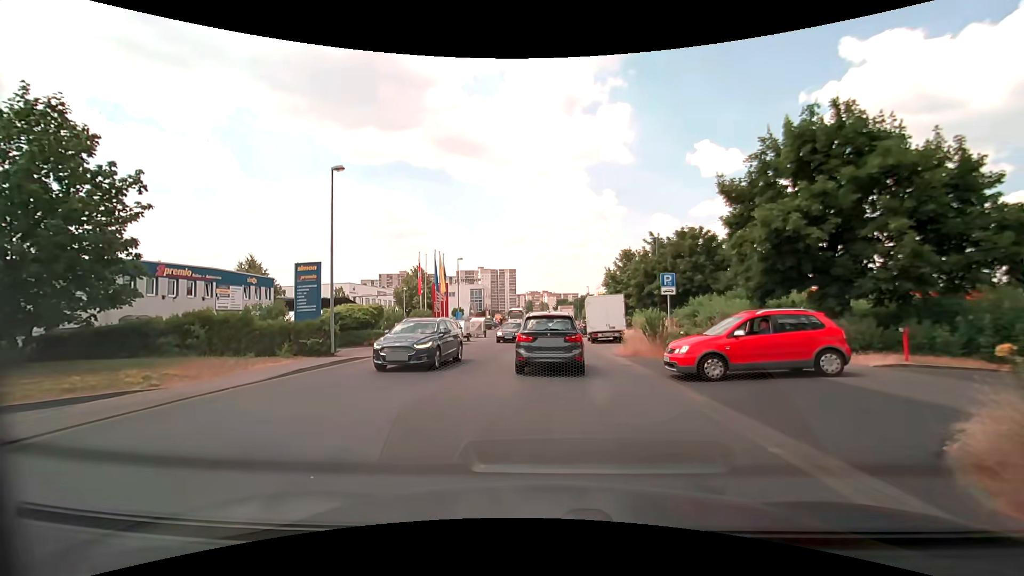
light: Day
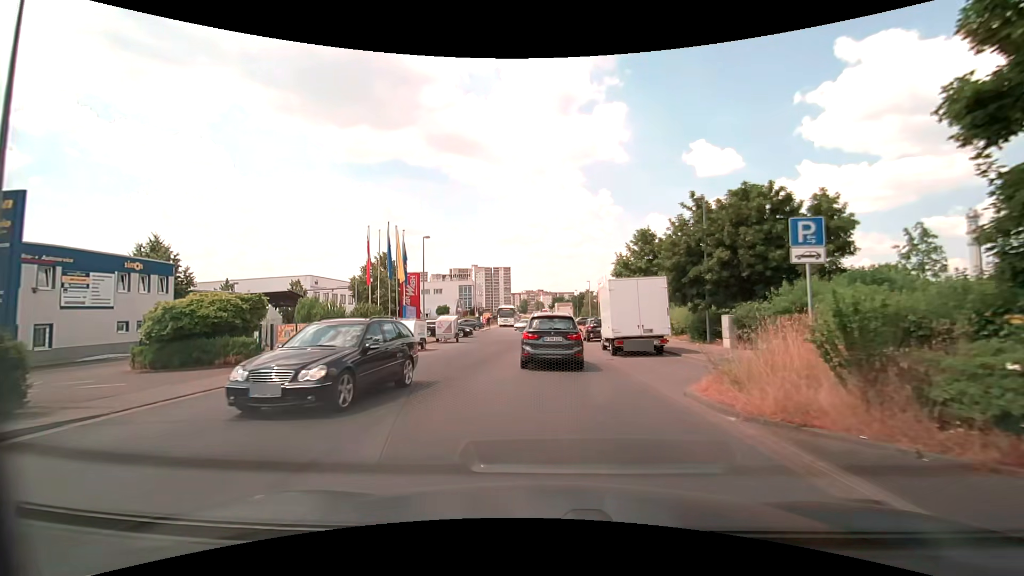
(-0.2, +12.4) m; -1°
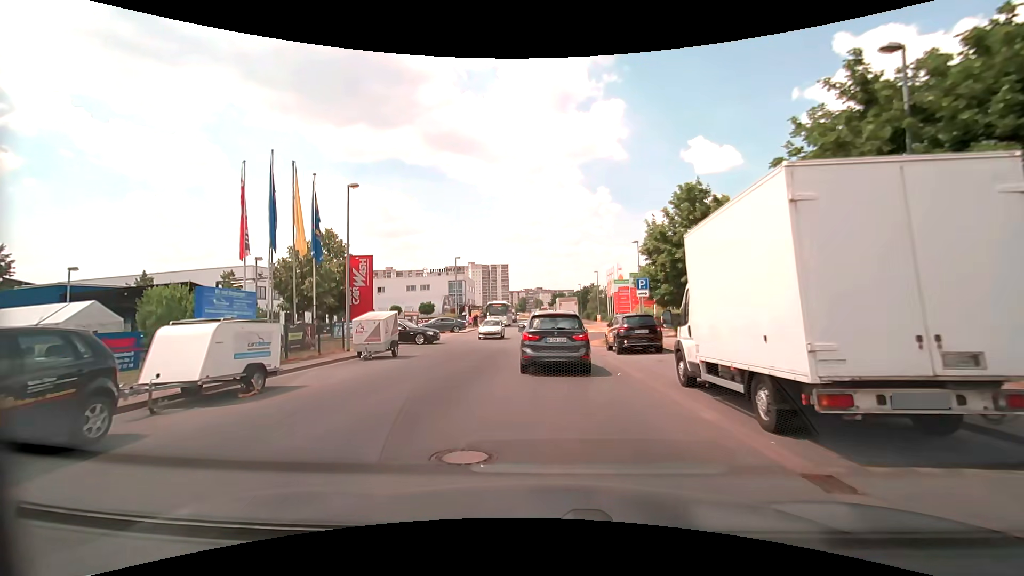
(0.0, +14.1) m; 0°
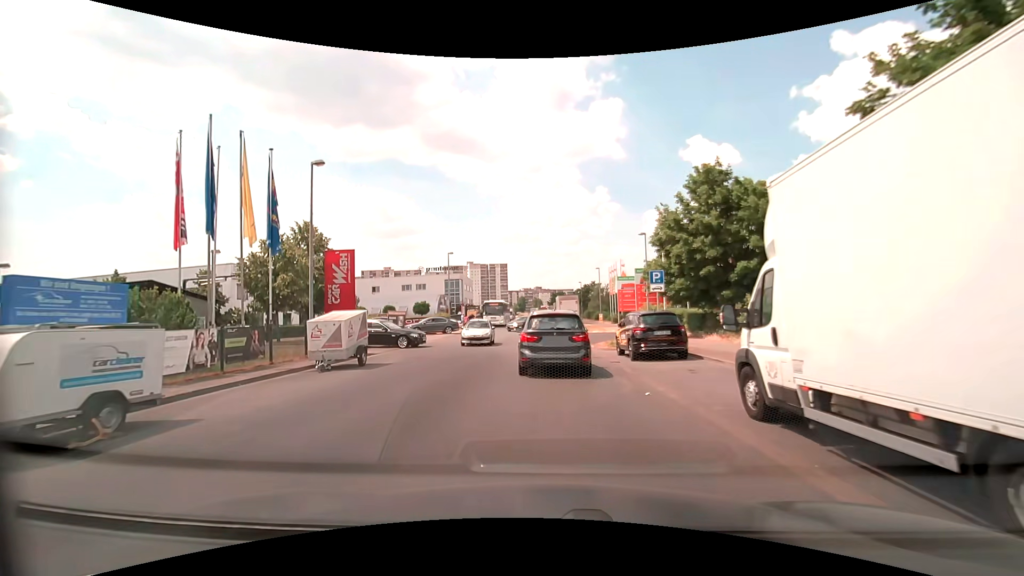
(0.0, +3.5) m; +1°
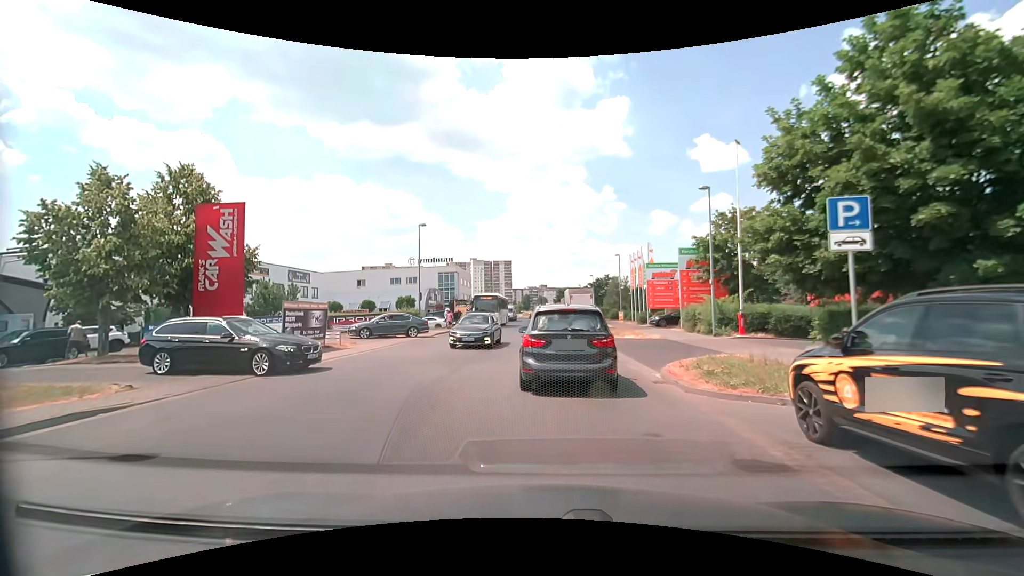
(-0.2, +13.3) m; -1°
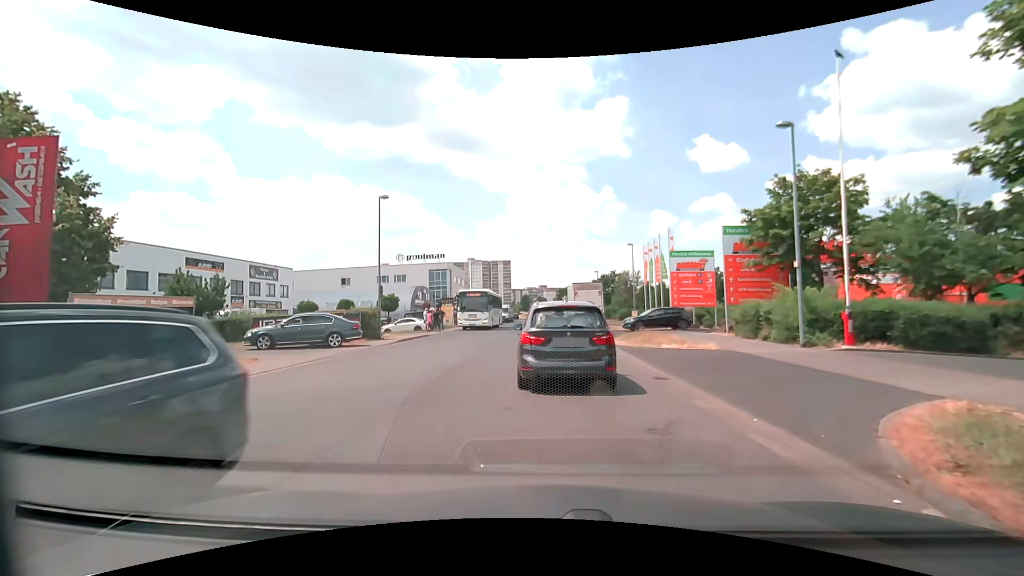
(0.0, +8.3) m; 0°
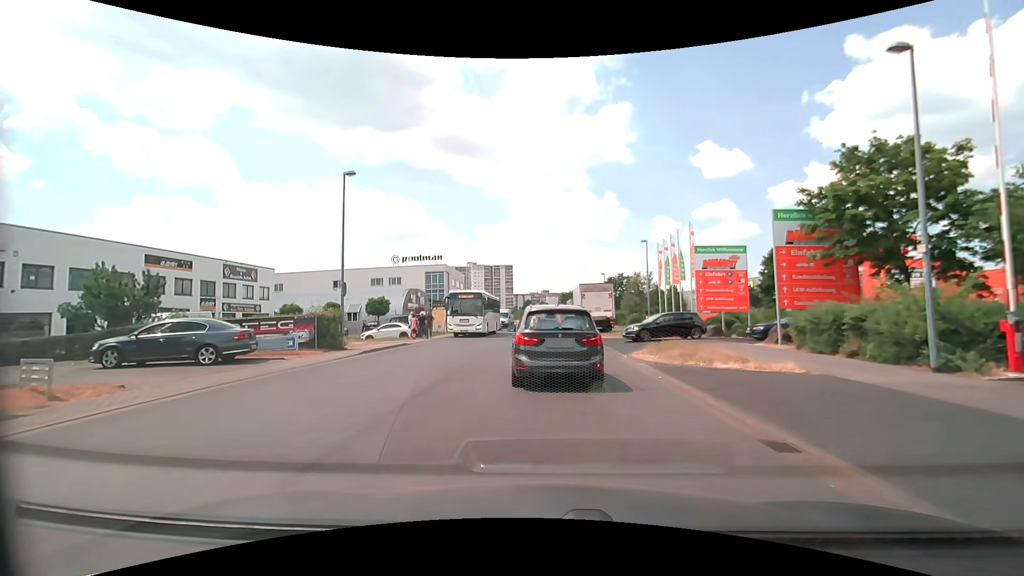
(0.0, +5.3) m; -2°
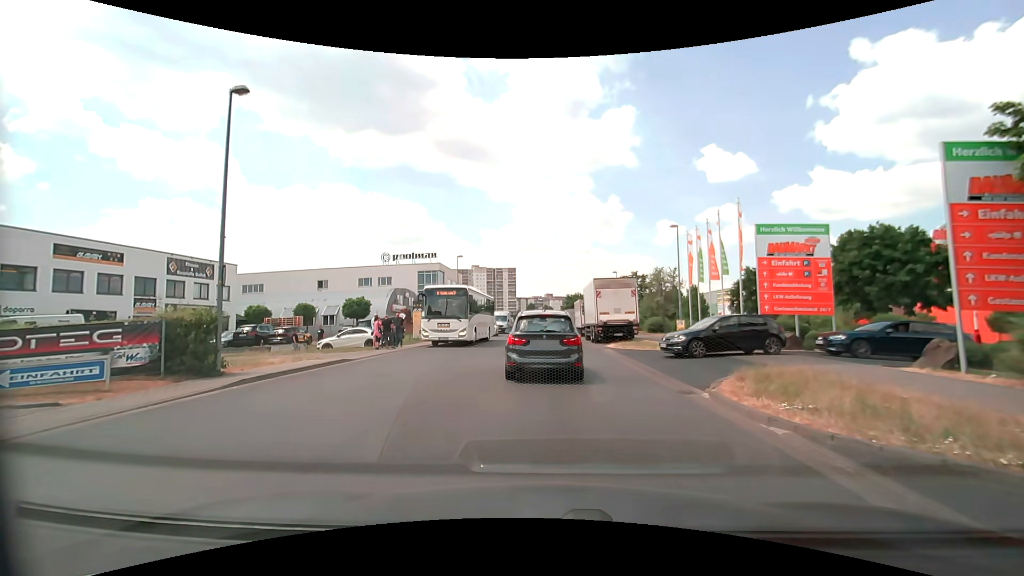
(+0.2, +8.3) m; +2°
